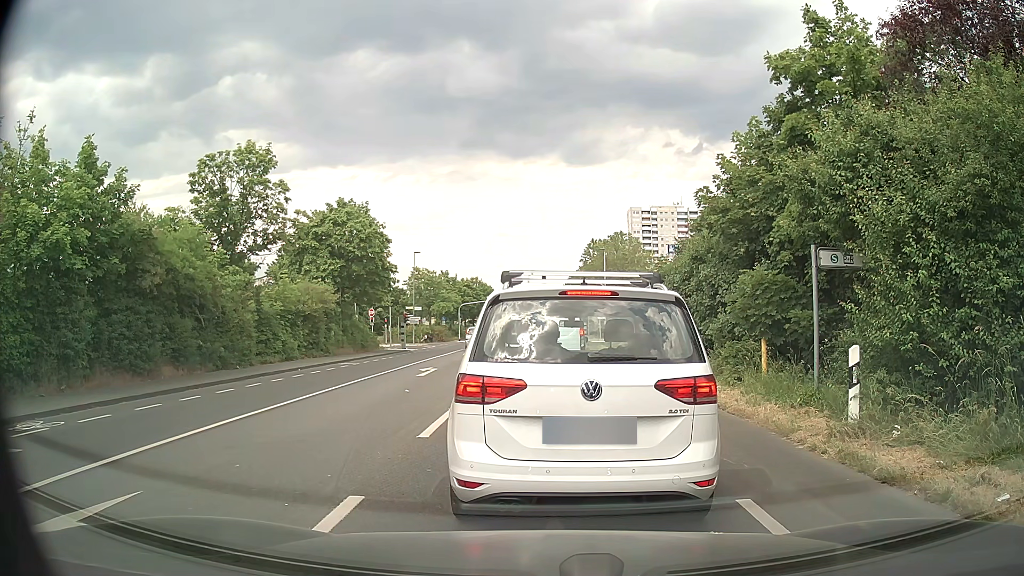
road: secondary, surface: asphalt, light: Day
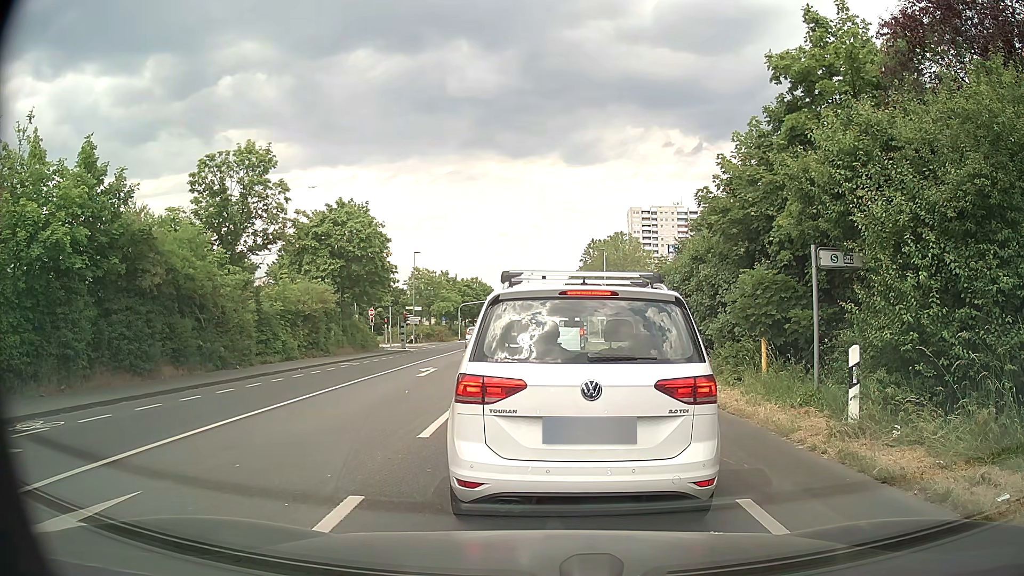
(0.0, 0.0) m; 0°
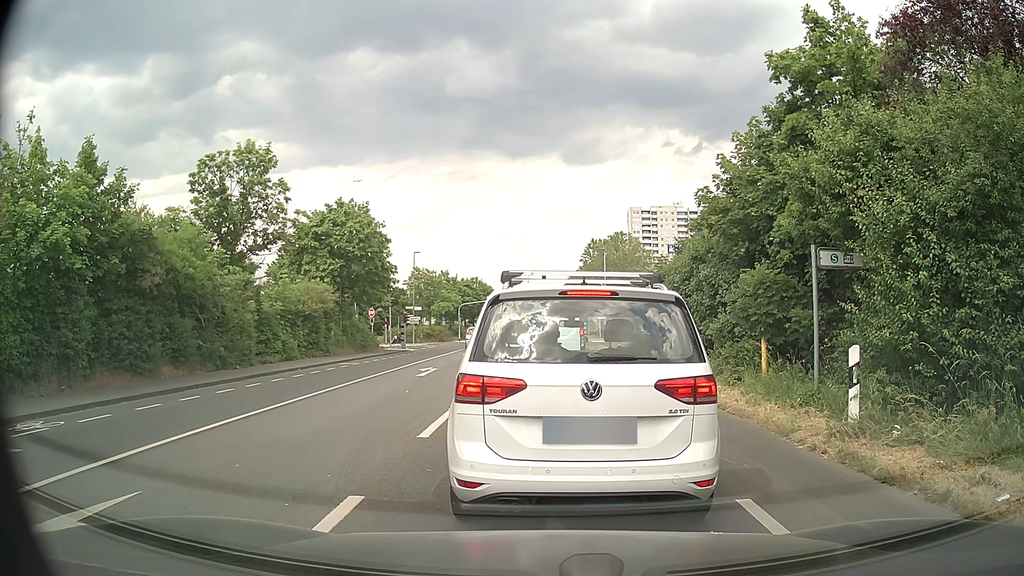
(0.0, 0.0) m; 0°
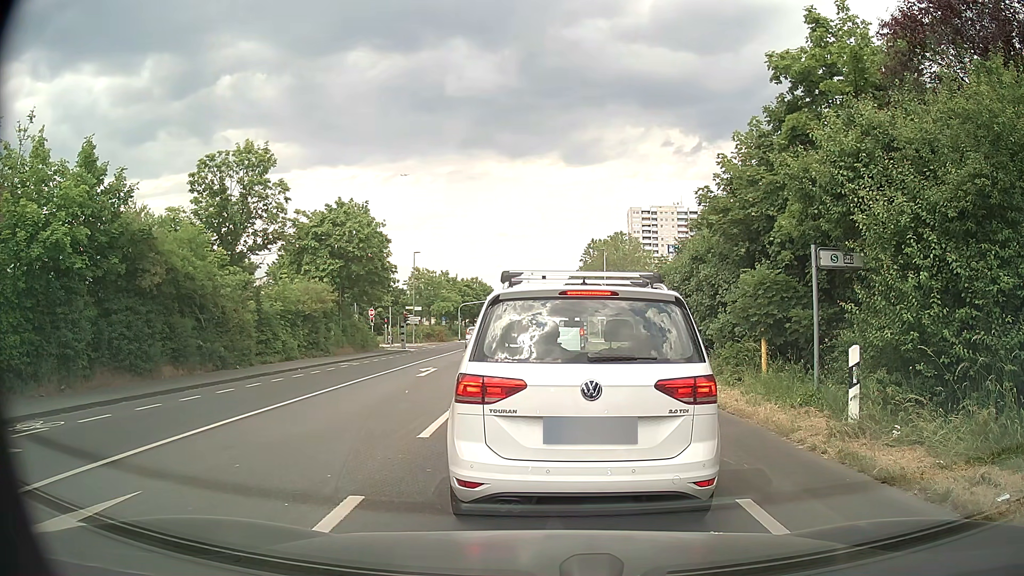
(0.0, 0.0) m; 0°
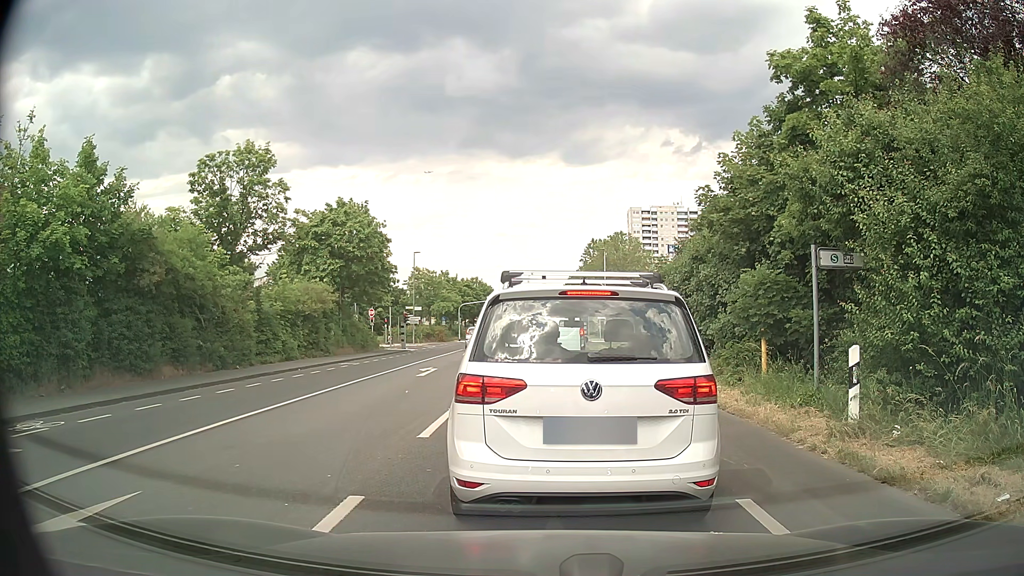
(0.0, 0.0) m; 0°
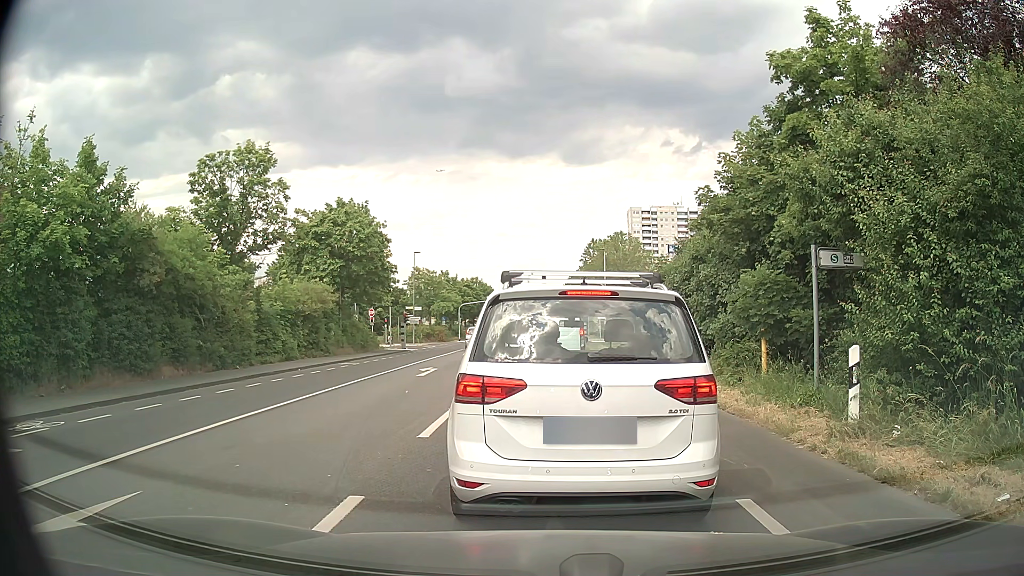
(0.0, 0.0) m; 0°
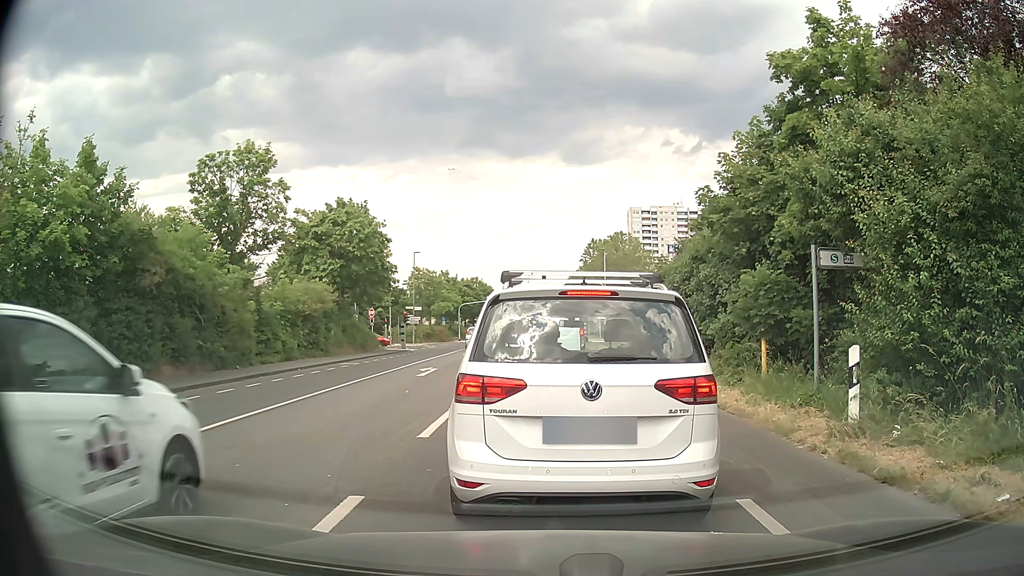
(0.0, 0.0) m; 0°
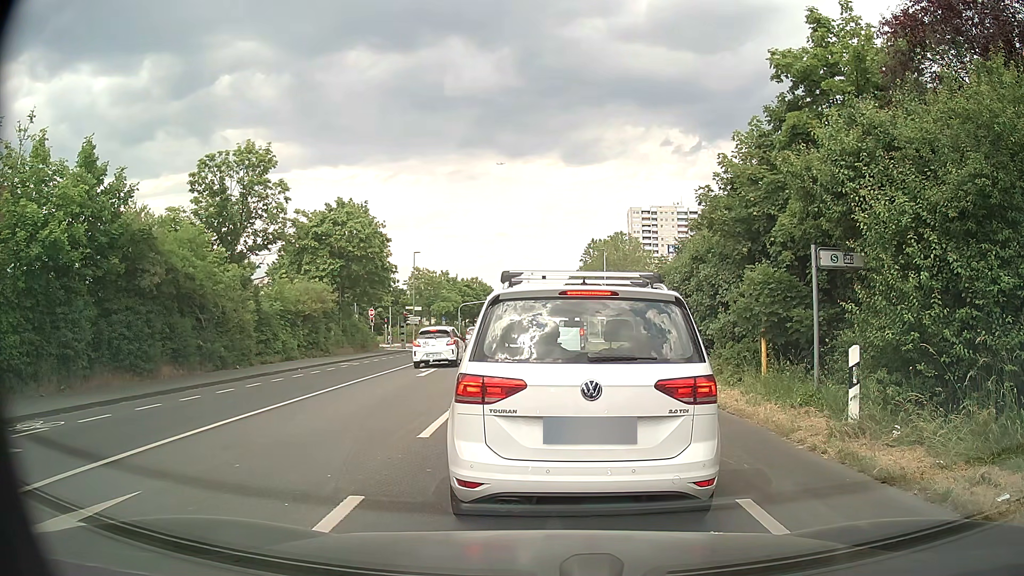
(0.0, 0.0) m; 0°
(0, +10) (-1, +20) (-1, +30) (-1, +40) (-1, +50) (-2, +60) (-2, +70) (-2, +80) (-2, +90) (-3, +100) m
